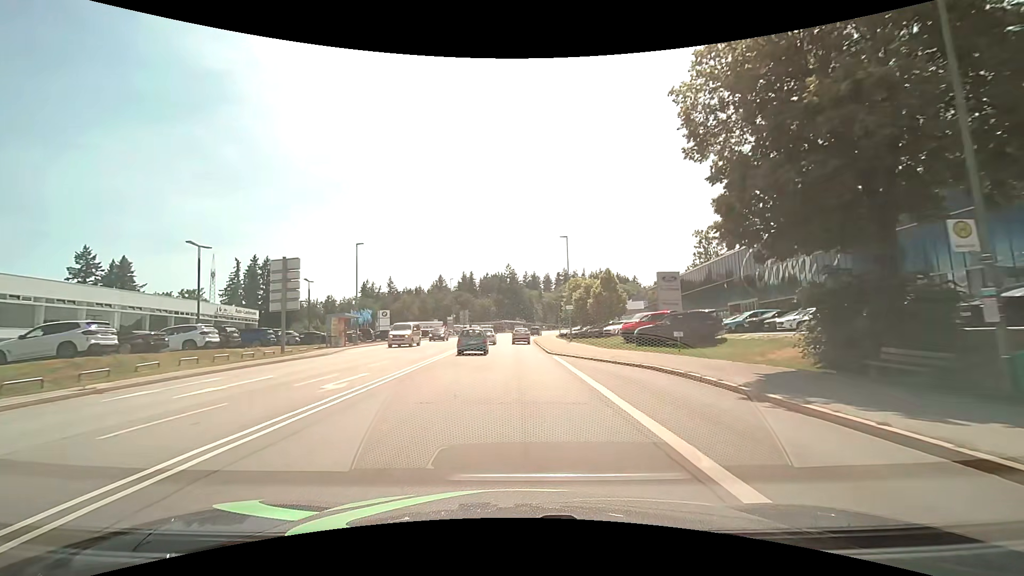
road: secondary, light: Day
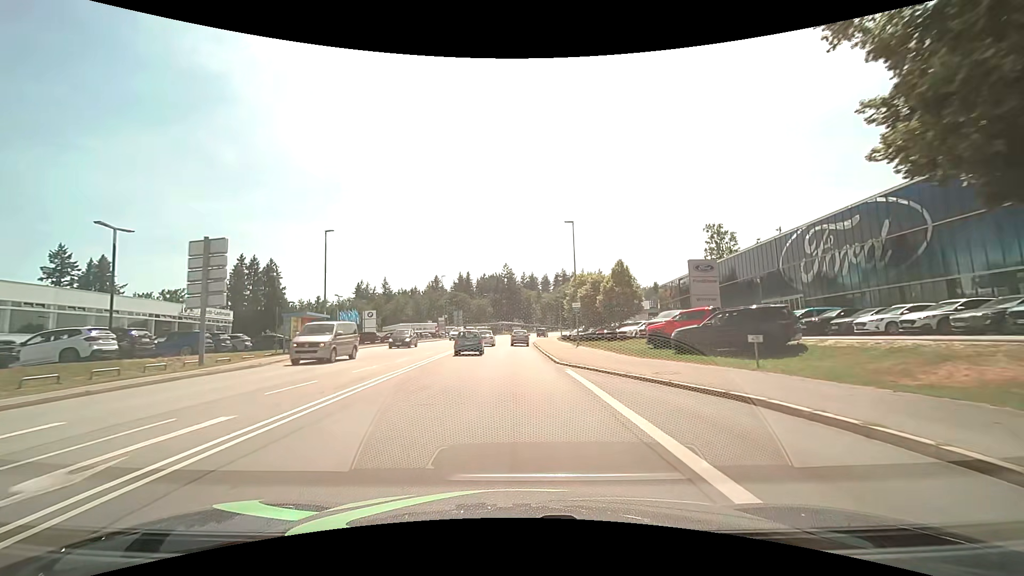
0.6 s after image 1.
(0.0, +7.6) m; 0°
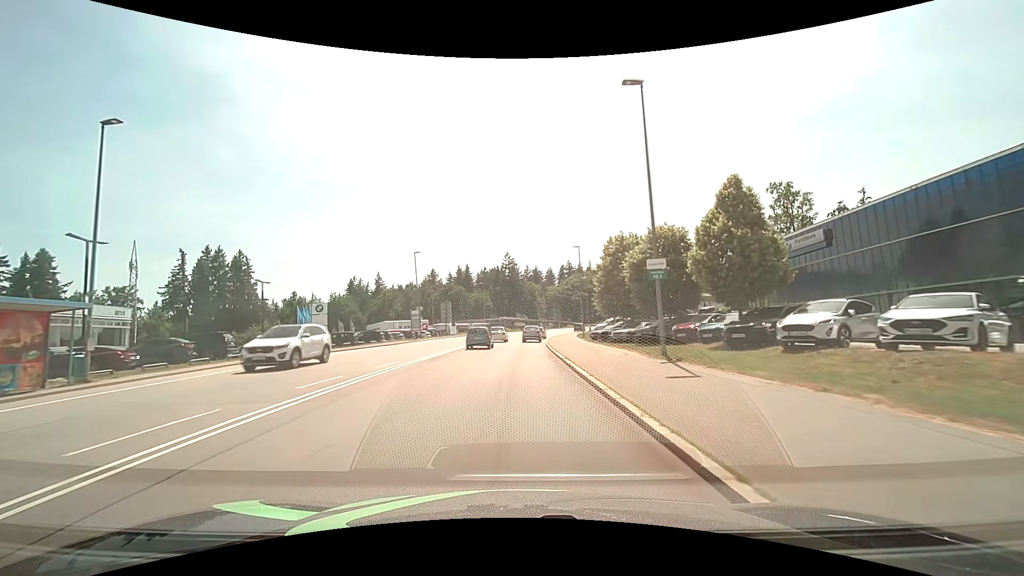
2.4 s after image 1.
(0.0, +23.3) m; 0°
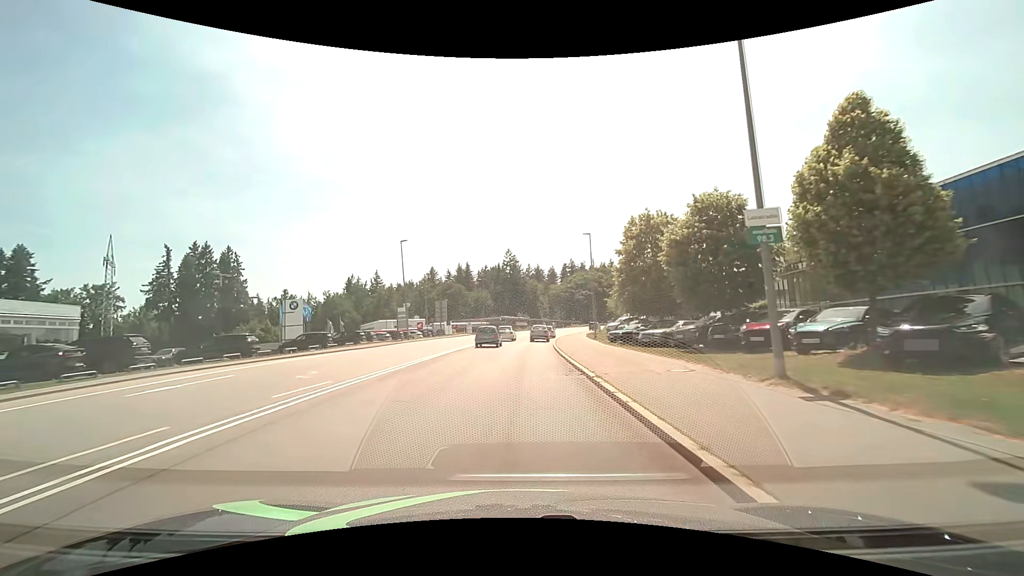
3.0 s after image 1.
(0.0, +7.6) m; 0°
(0, +10) (0, +20) (0, +30) (+1, +40) (+1, +50) (+2, +60) (+4, +70) (+6, +80) (+8, +89) (+11, +99) m
